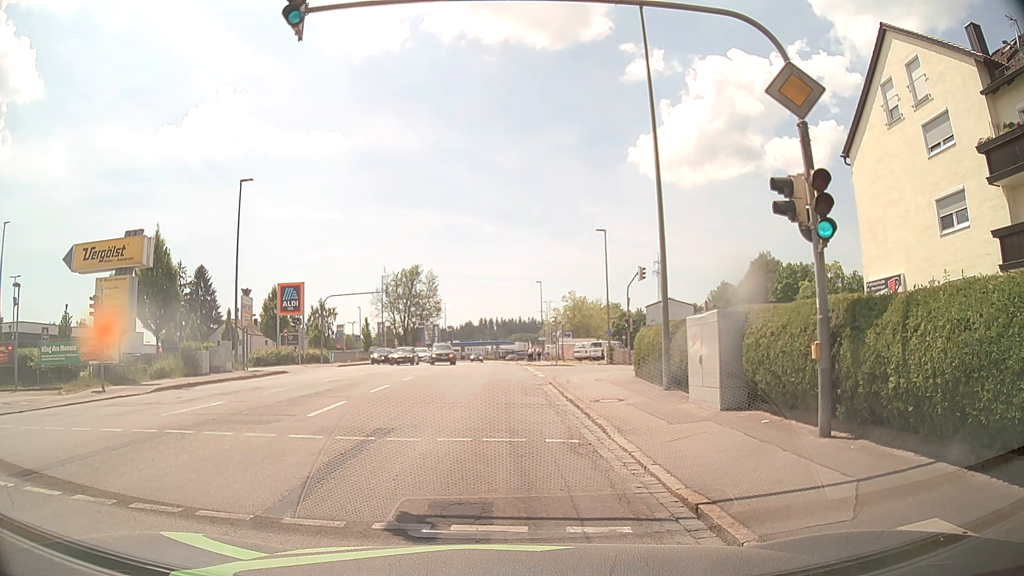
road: tertiary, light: Day
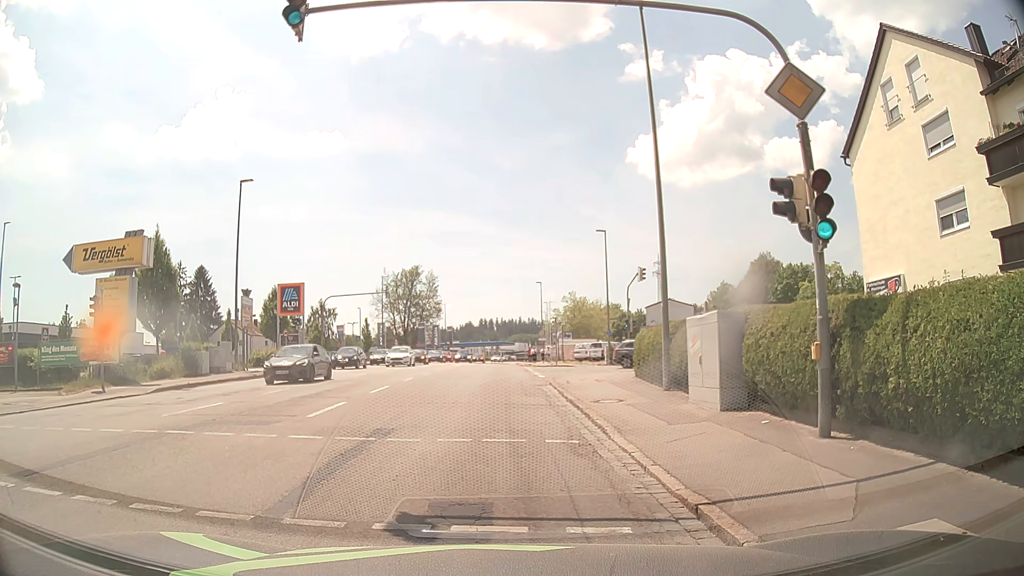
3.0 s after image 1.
(0.0, 0.0) m; 0°
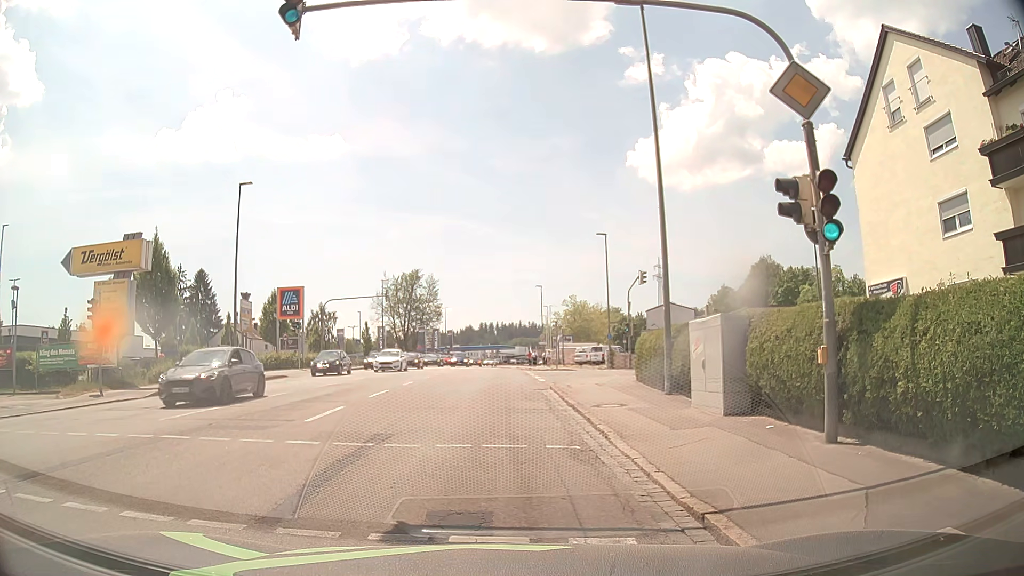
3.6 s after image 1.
(0.0, +0.2) m; 0°
(0, +10) (-1, +20) (-1, +30) (-2, +40) (-2, +50) (-3, +60) (-3, +70) (-3, +80) (-3, +90) (-3, +100) m
